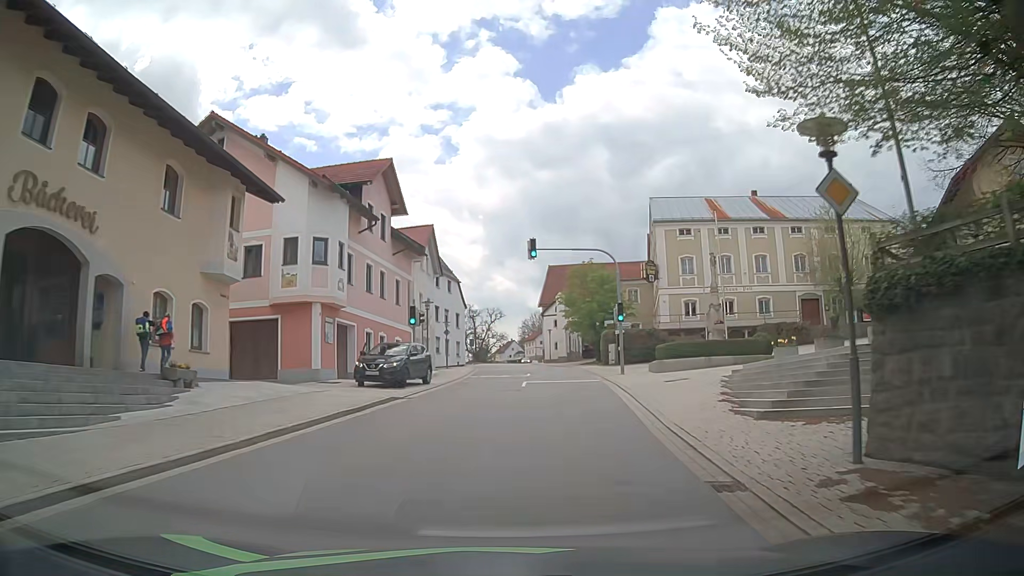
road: tertiary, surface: asphalt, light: Day
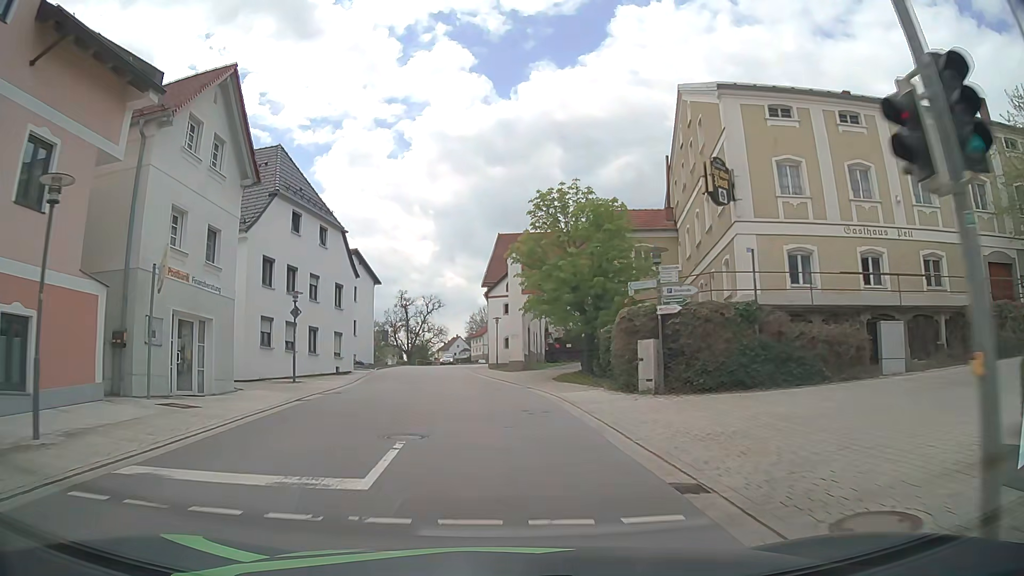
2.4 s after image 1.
(+2.0, +26.8) m; +5°
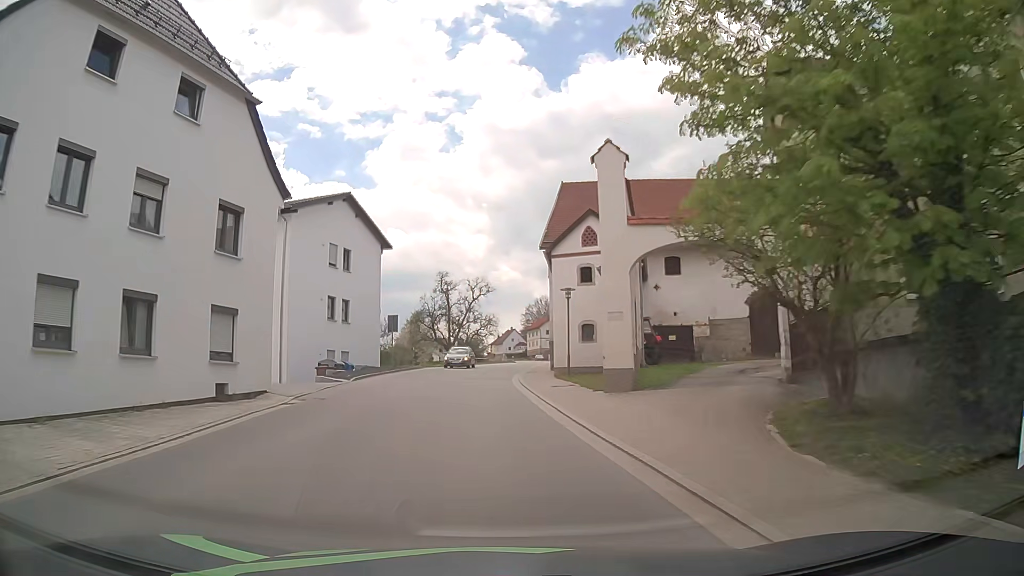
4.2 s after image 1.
(-0.7, +21.1) m; -5°
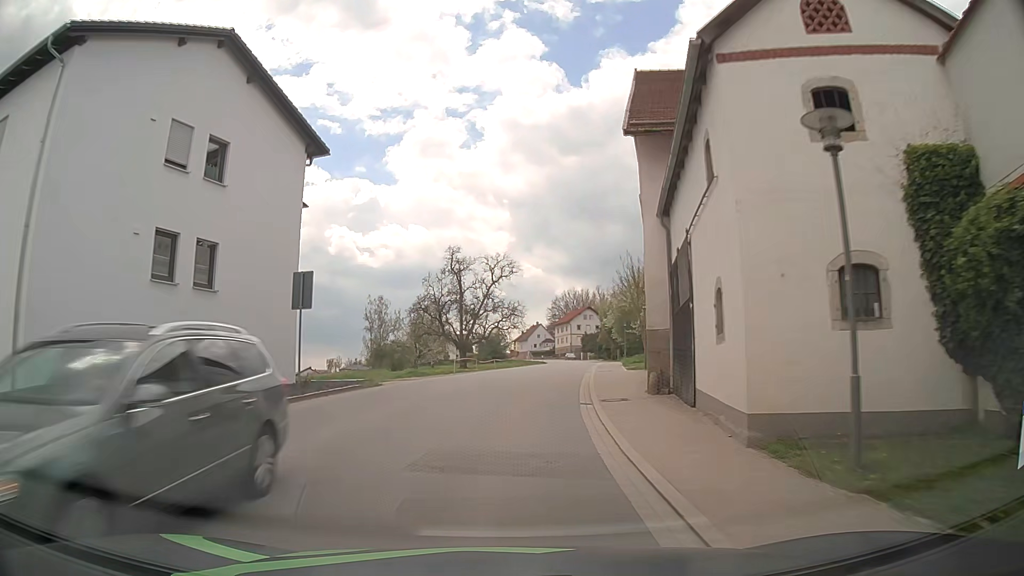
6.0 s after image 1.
(-0.6, +22.2) m; -2°
